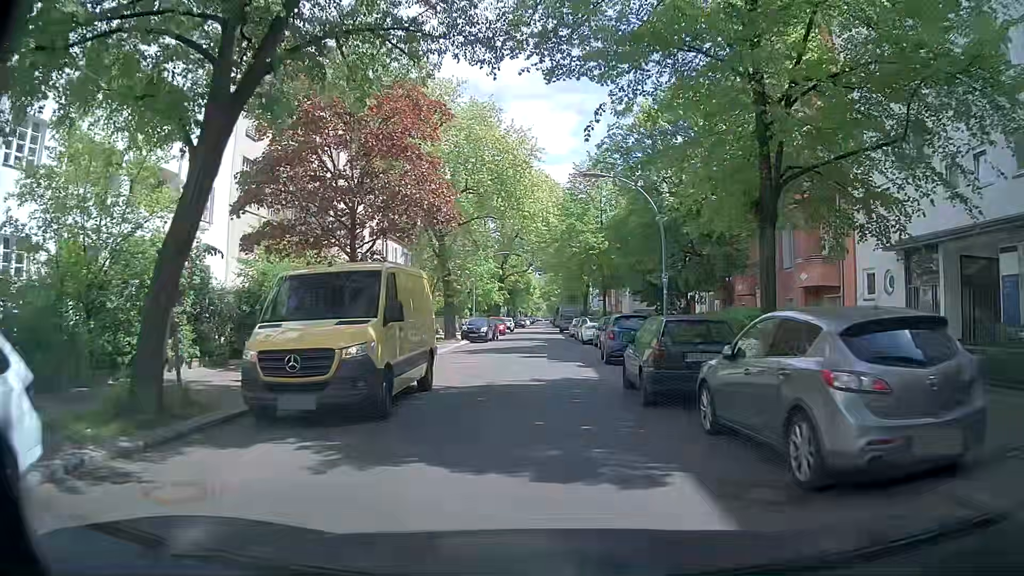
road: residential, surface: asphalt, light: Day
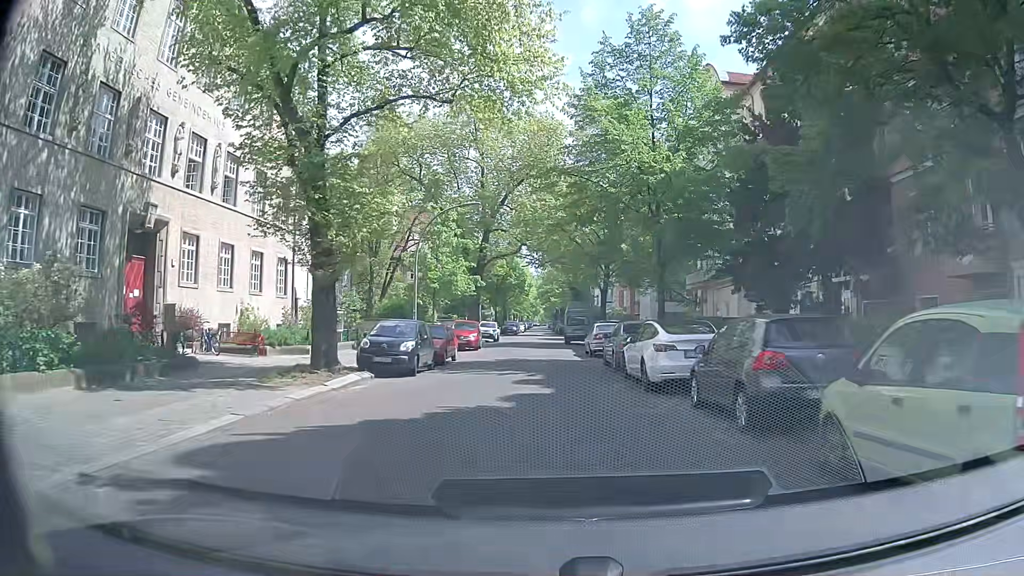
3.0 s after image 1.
(+0.2, +22.5) m; -1°
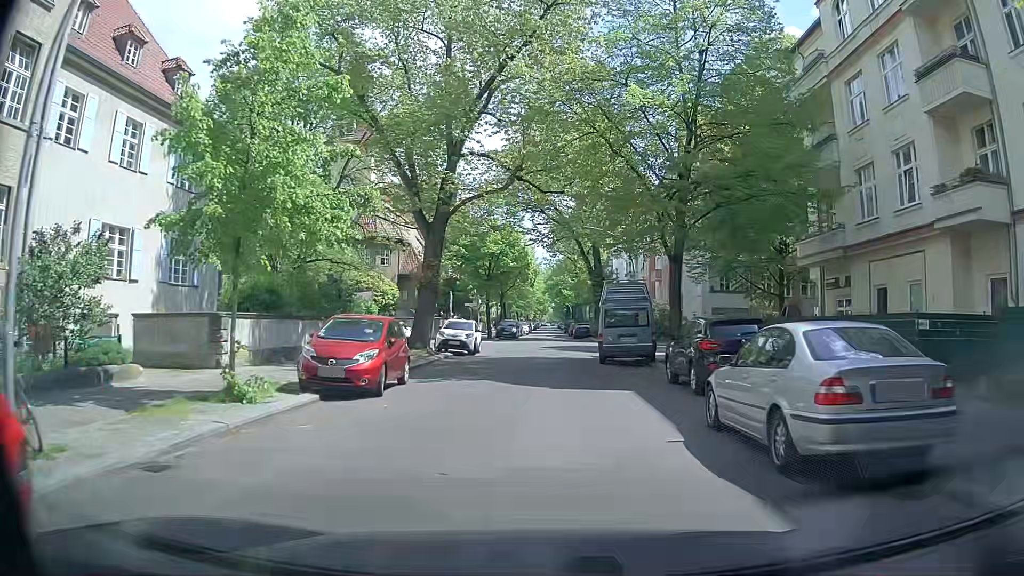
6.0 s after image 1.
(+0.3, +22.6) m; 0°
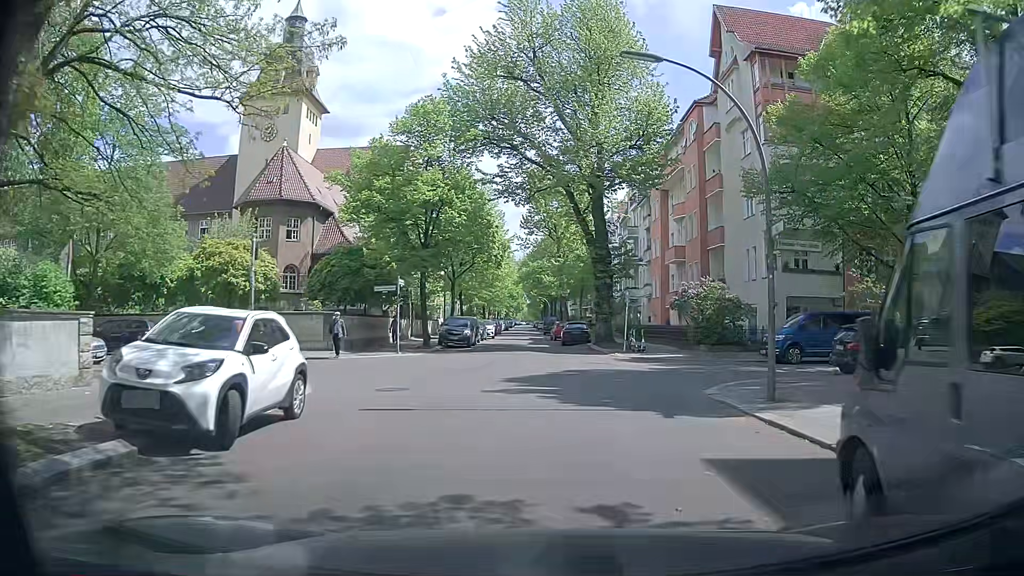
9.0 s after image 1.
(+0.3, +22.6) m; +2°
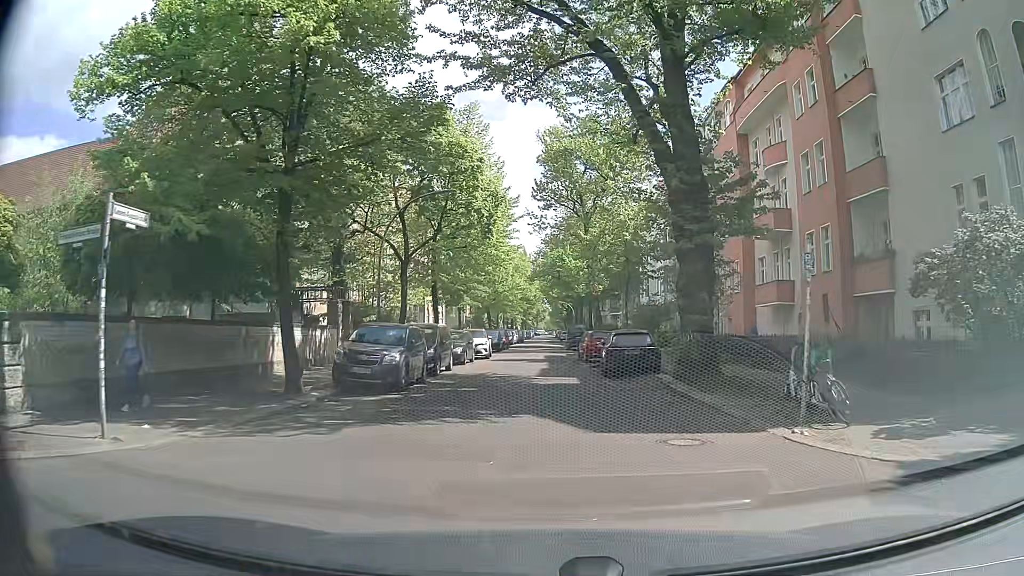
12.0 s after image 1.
(+0.2, +20.8) m; -1°
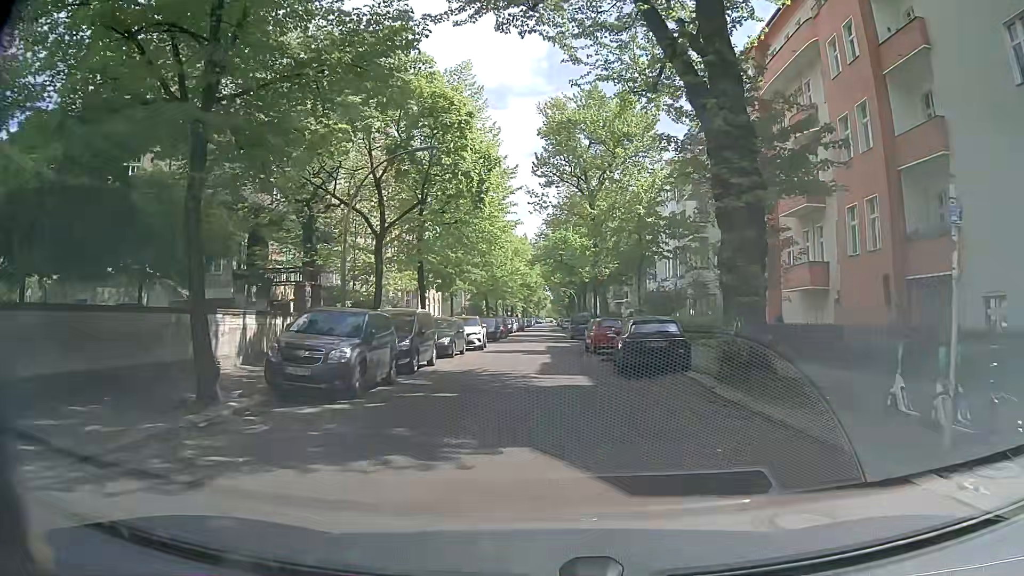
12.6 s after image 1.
(-0.1, +4.3) m; 0°
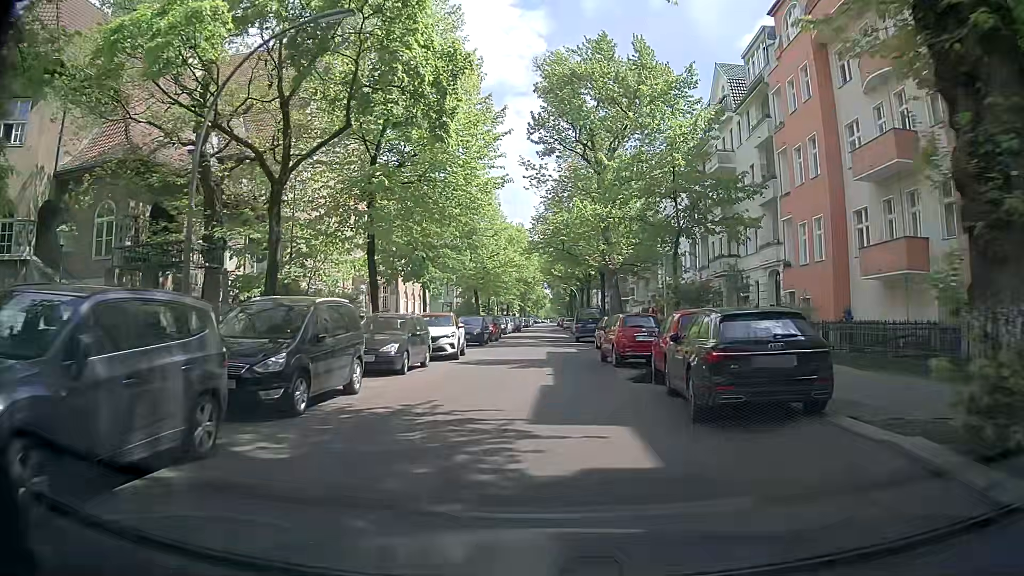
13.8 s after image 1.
(-0.1, +8.8) m; -1°
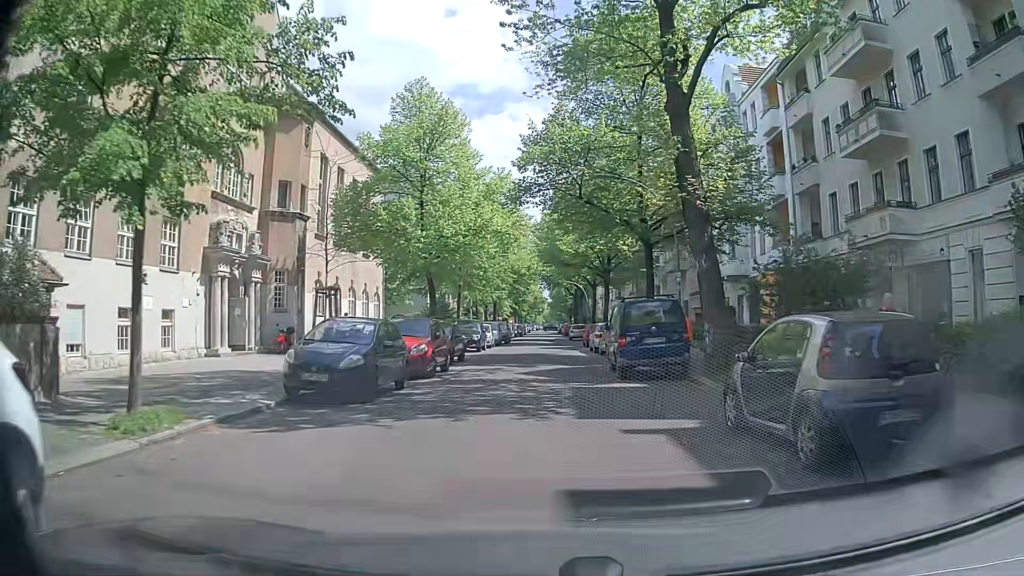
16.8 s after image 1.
(+0.1, +22.5) m; -2°
